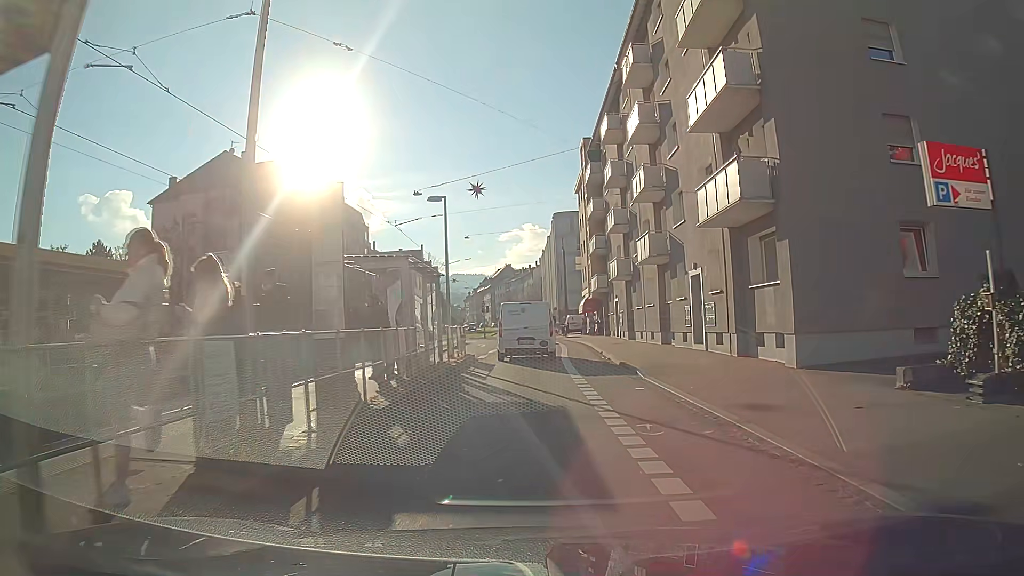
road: primary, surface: asphalt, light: Day
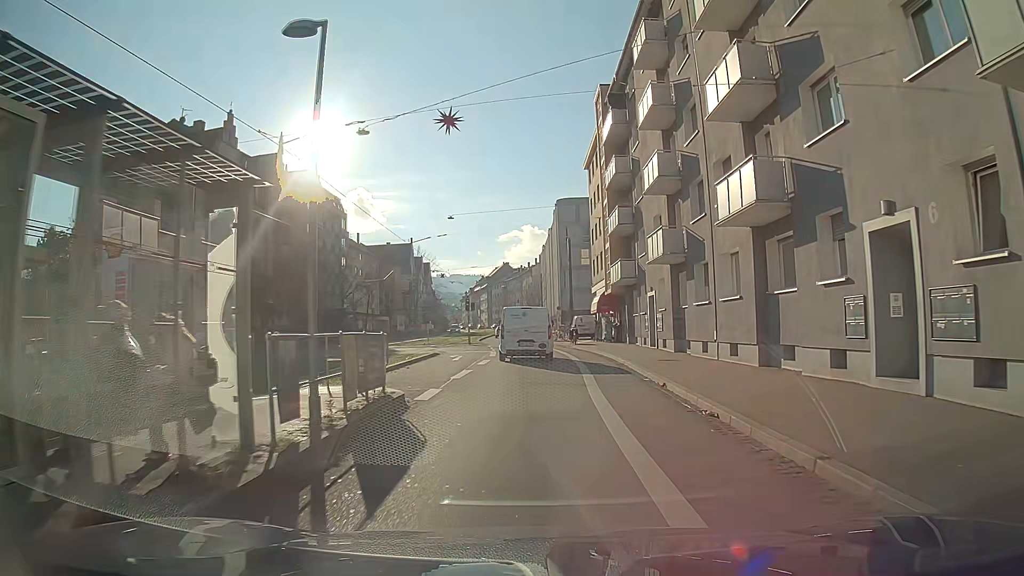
(0.0, +13.4) m; 0°
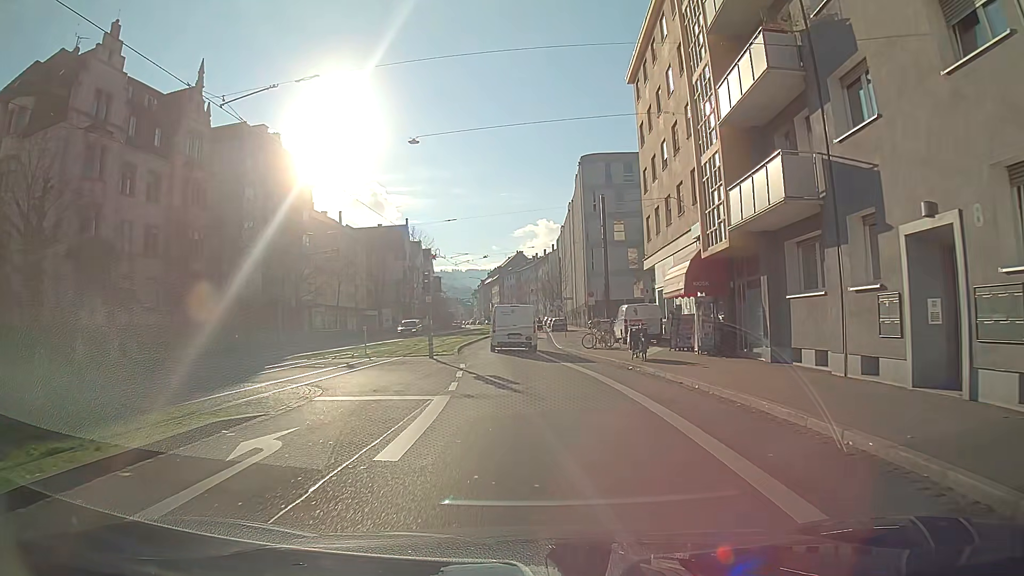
(-0.2, +22.3) m; -1°
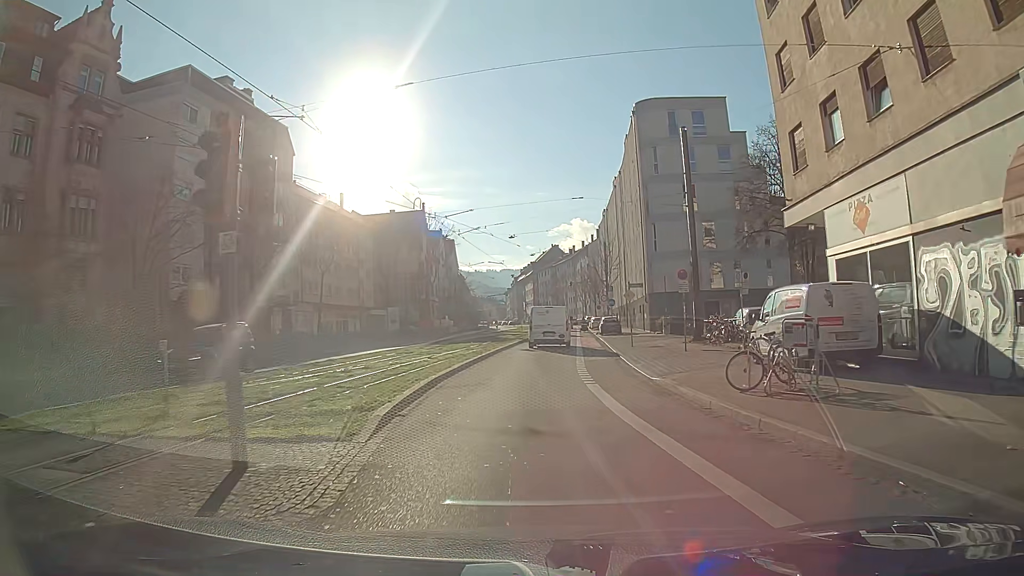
(-0.4, +18.0) m; -1°
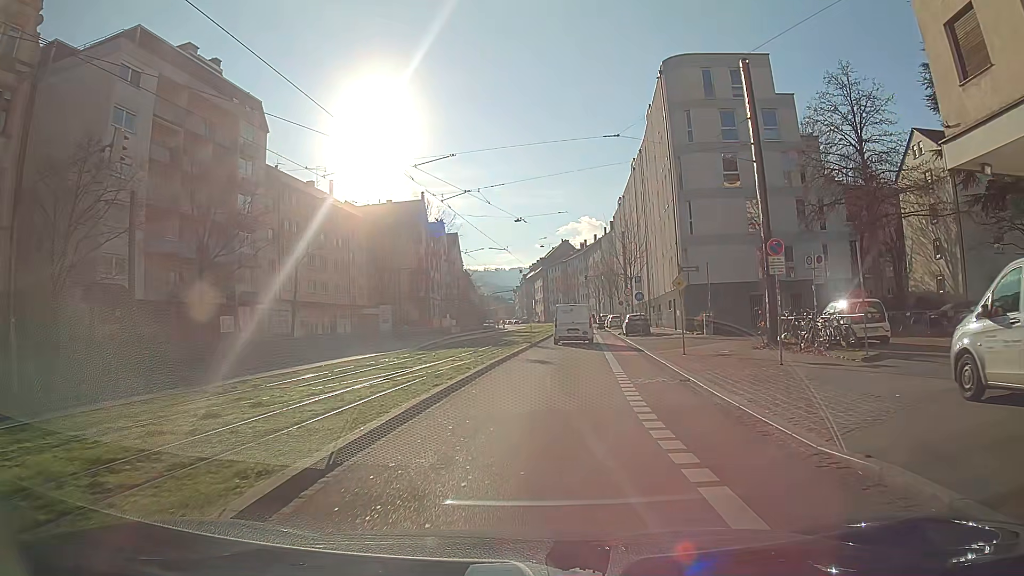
(0.0, +9.0) m; -1°
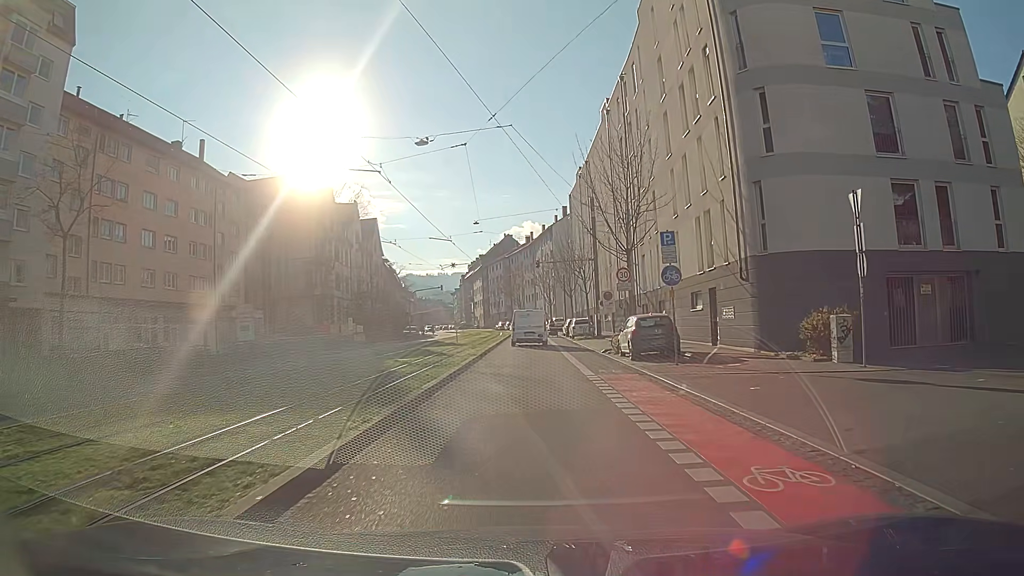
(+0.6, +22.8) m; +3°
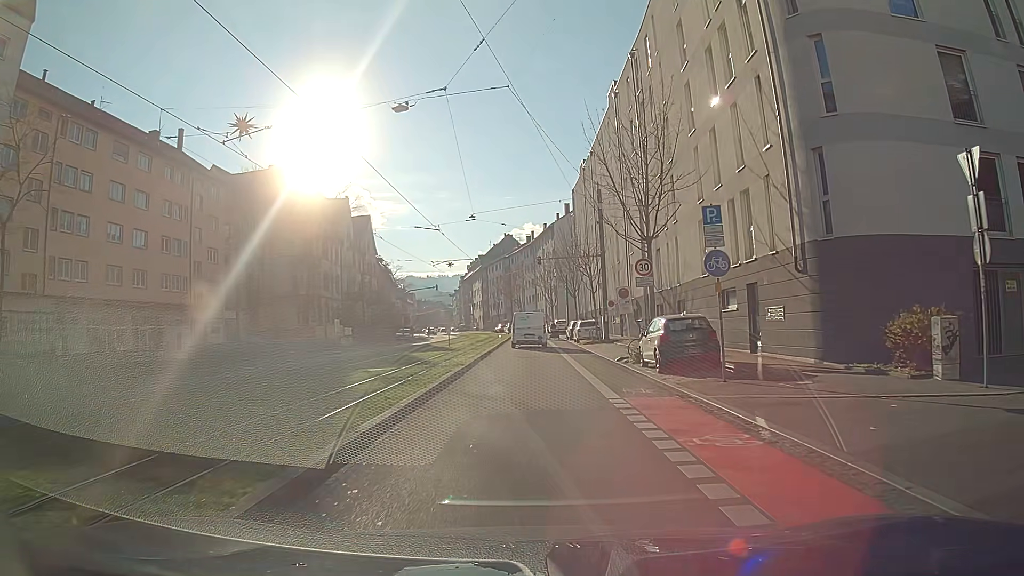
(0.0, +4.8) m; 0°
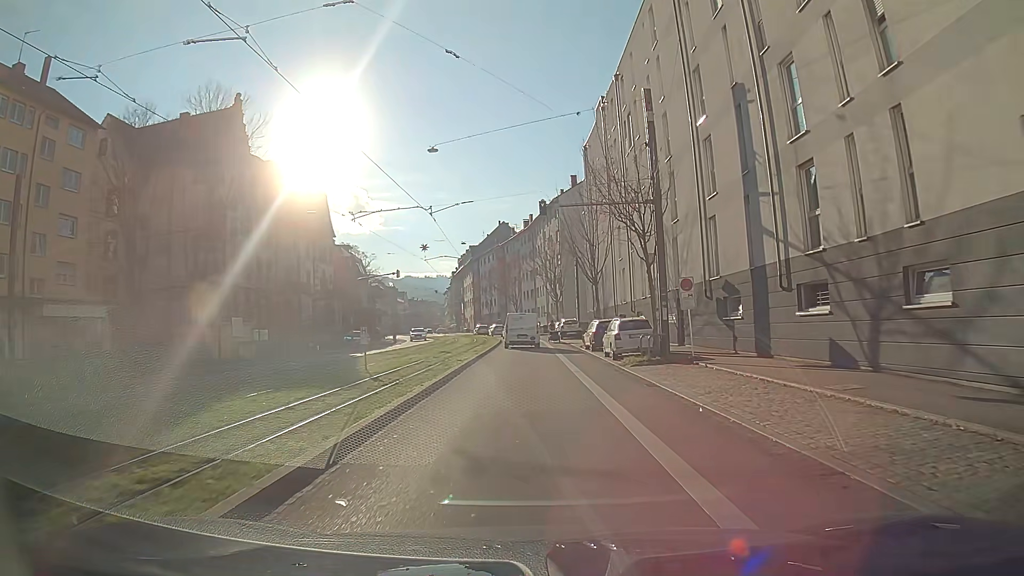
(0.0, +21.1) m; 0°
(0, +10) (0, +20) (0, +30) (0, +40) (-1, +50) (-1, +60) (-2, +70) (-4, +80) (-5, +90) (-8, +99) m
